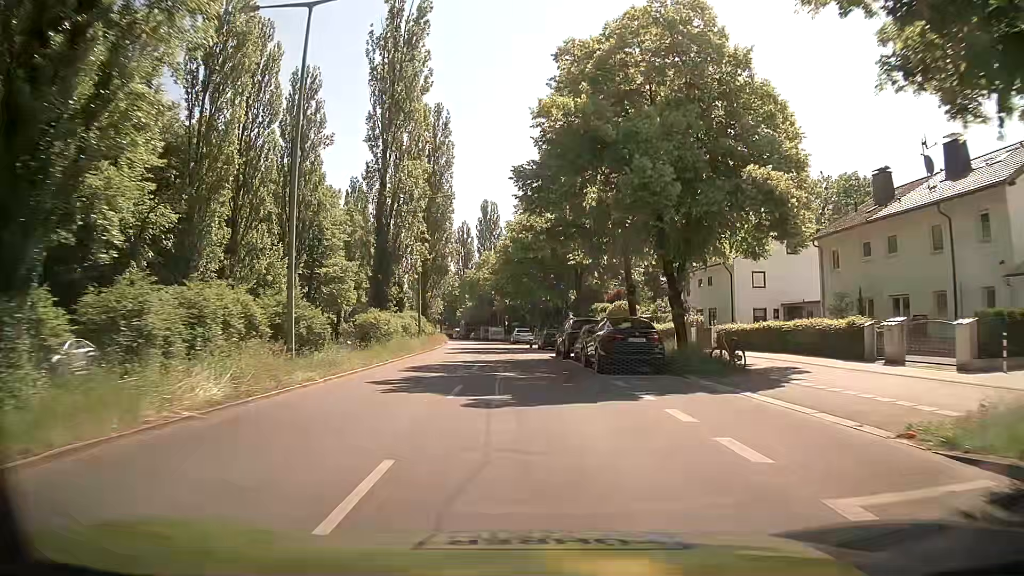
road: secondary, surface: asphalt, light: Day
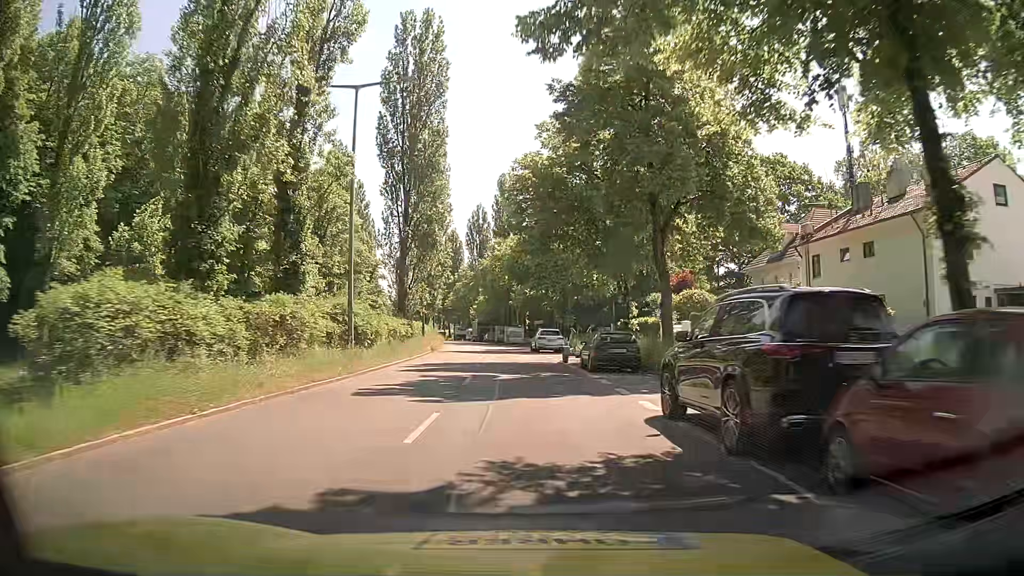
(-0.5, +23.1) m; -3°
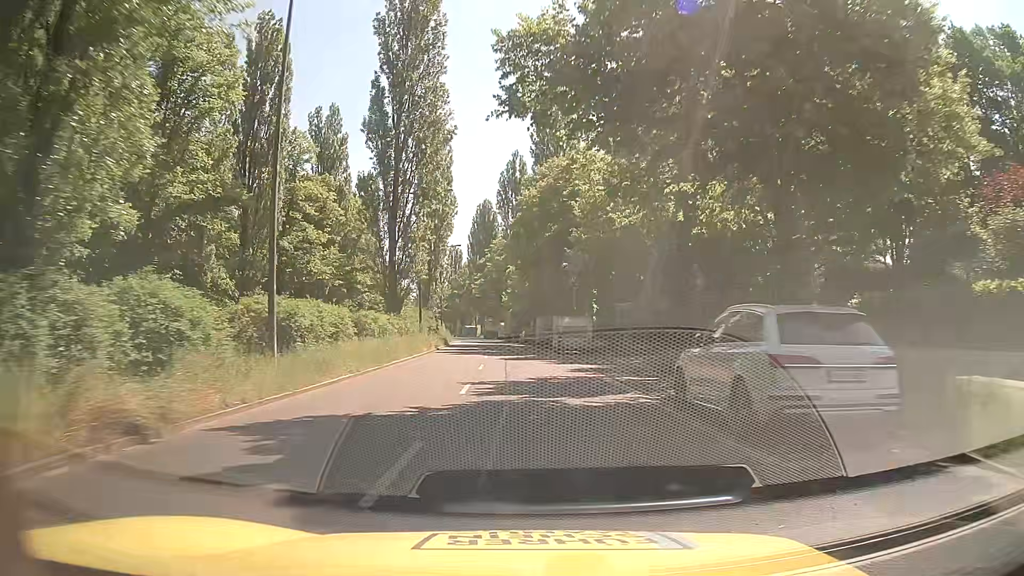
(-0.9, +39.1) m; -4°
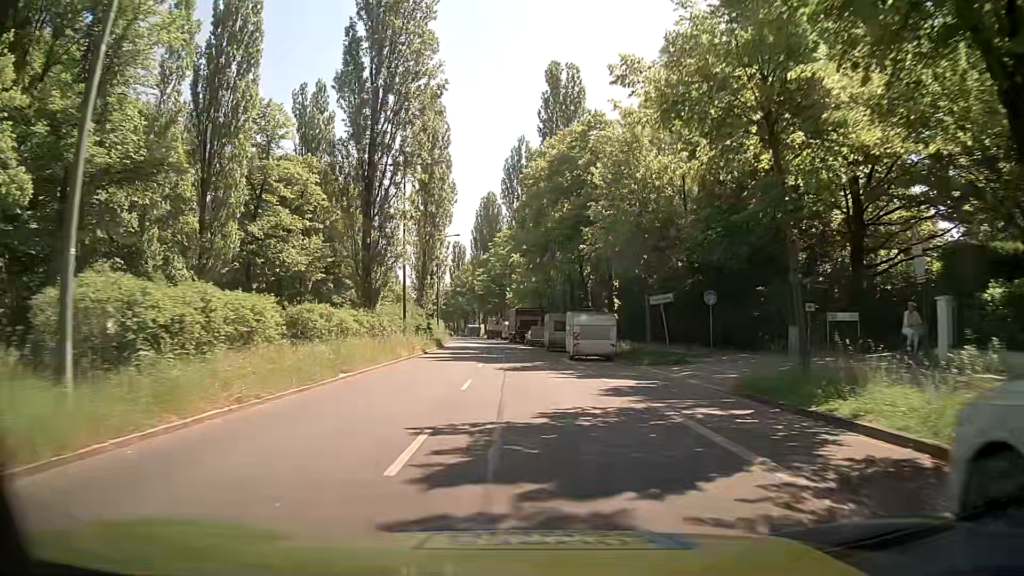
(0.0, +7.9) m; 0°
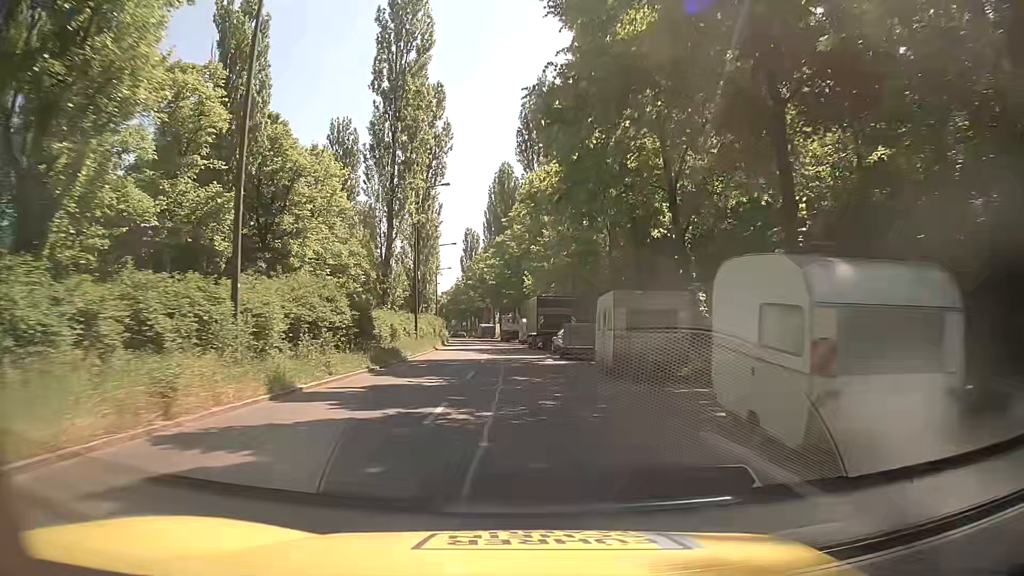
(-0.2, +24.1) m; -2°
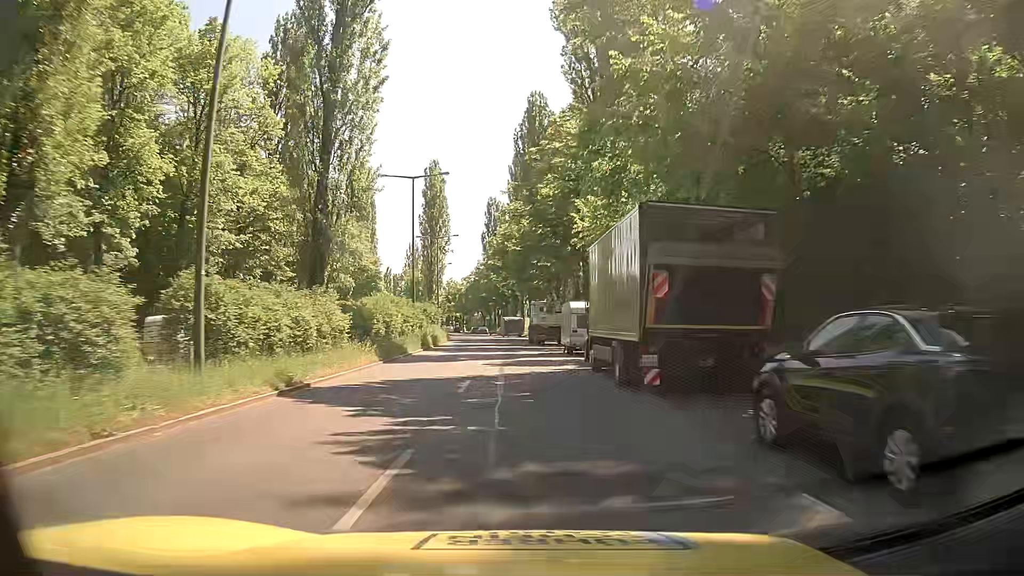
(-0.5, +32.2) m; -2°
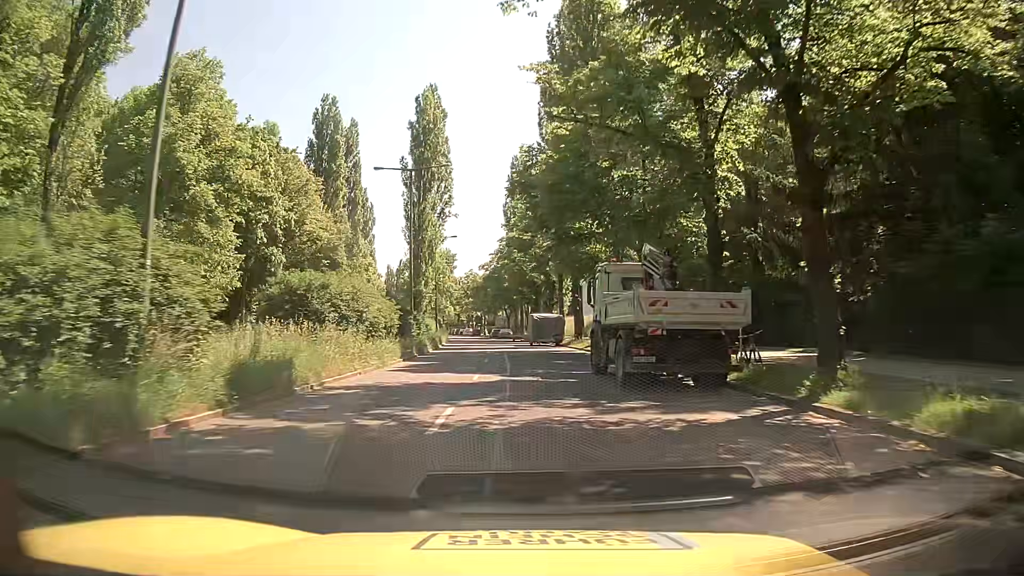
(-1.0, +32.3) m; -4°
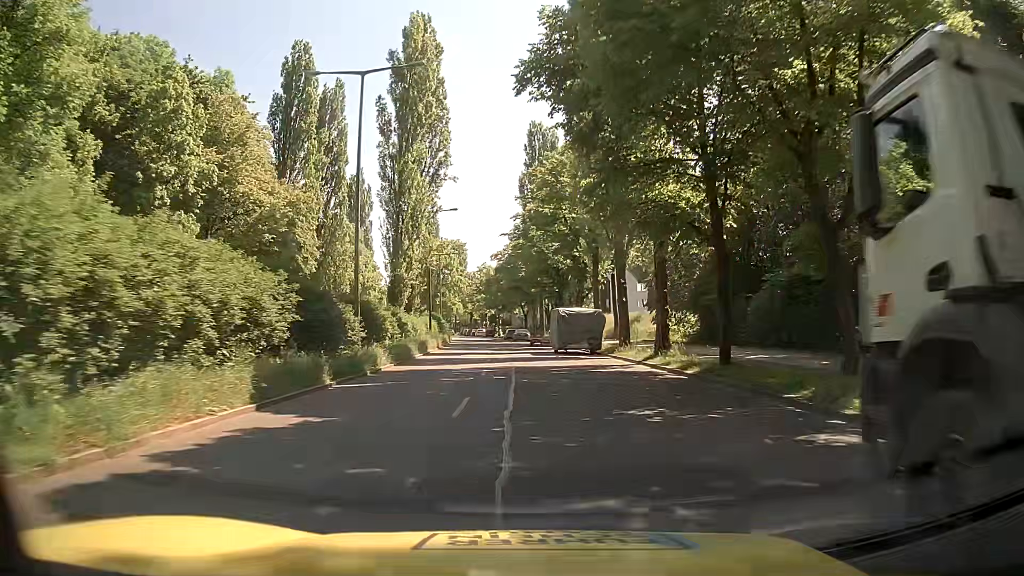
(-0.1, +16.2) m; 0°
